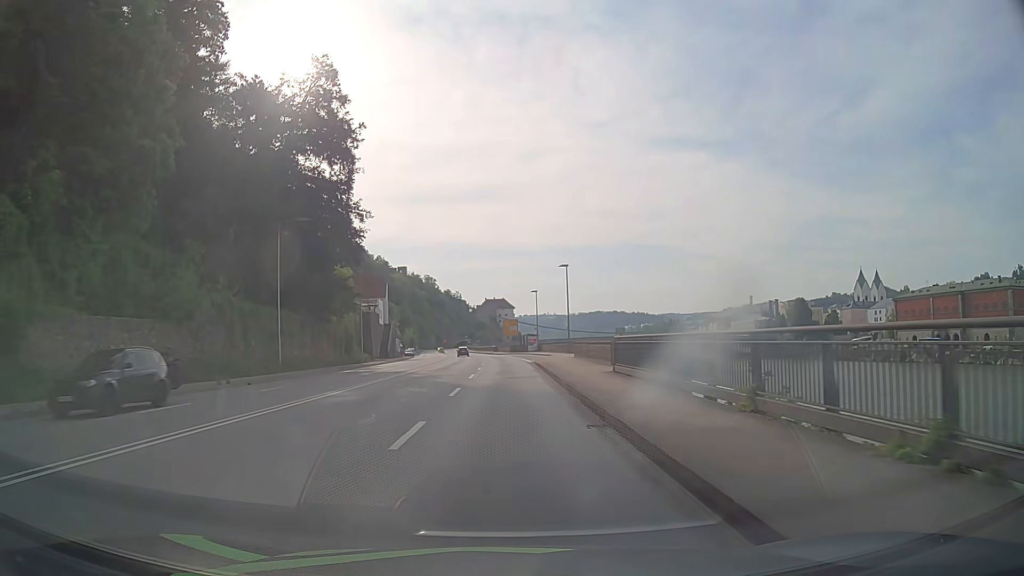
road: primary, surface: asphalt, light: Day
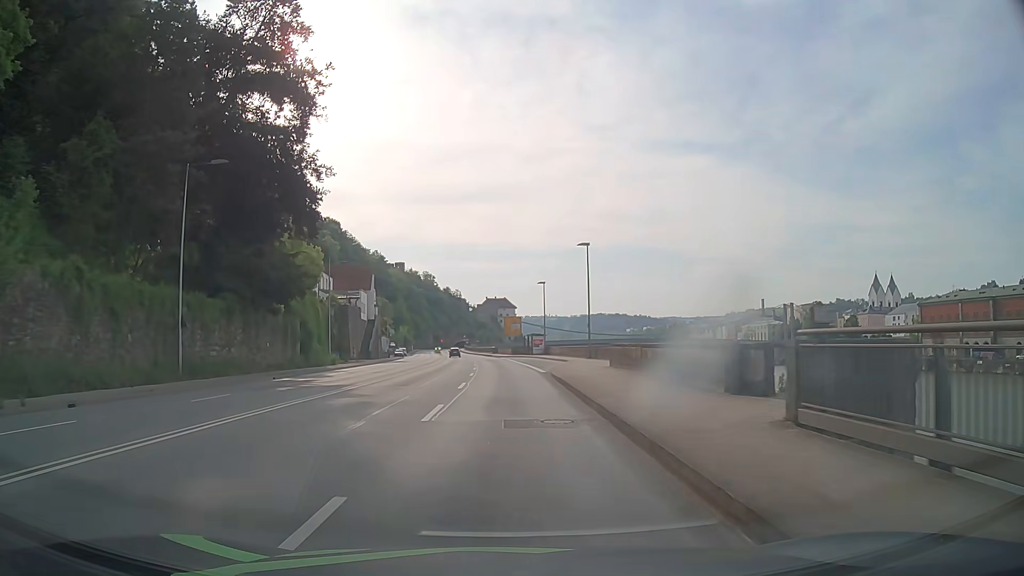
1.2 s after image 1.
(0.0, +14.8) m; 0°
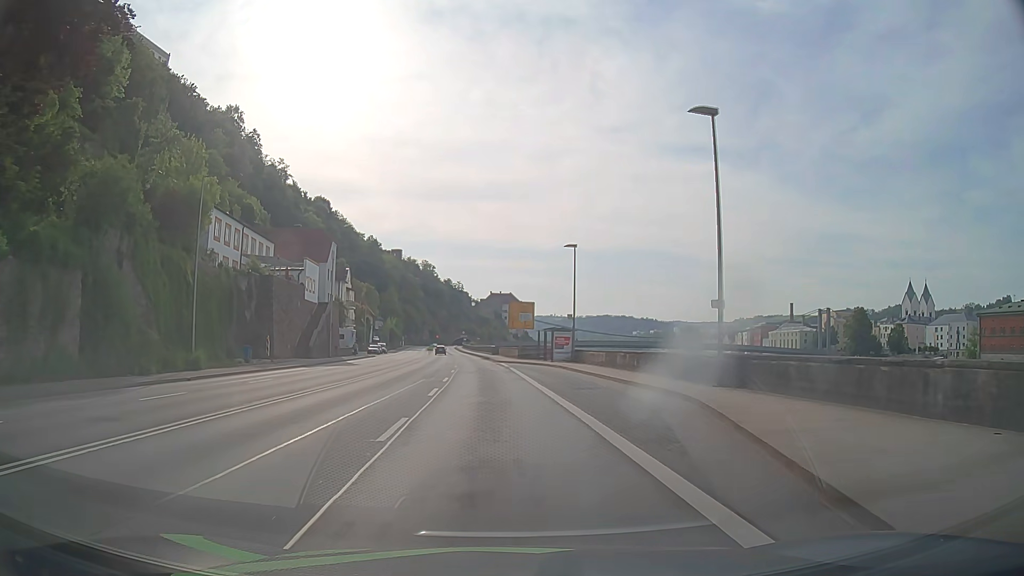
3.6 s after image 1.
(0.0, +29.3) m; 0°
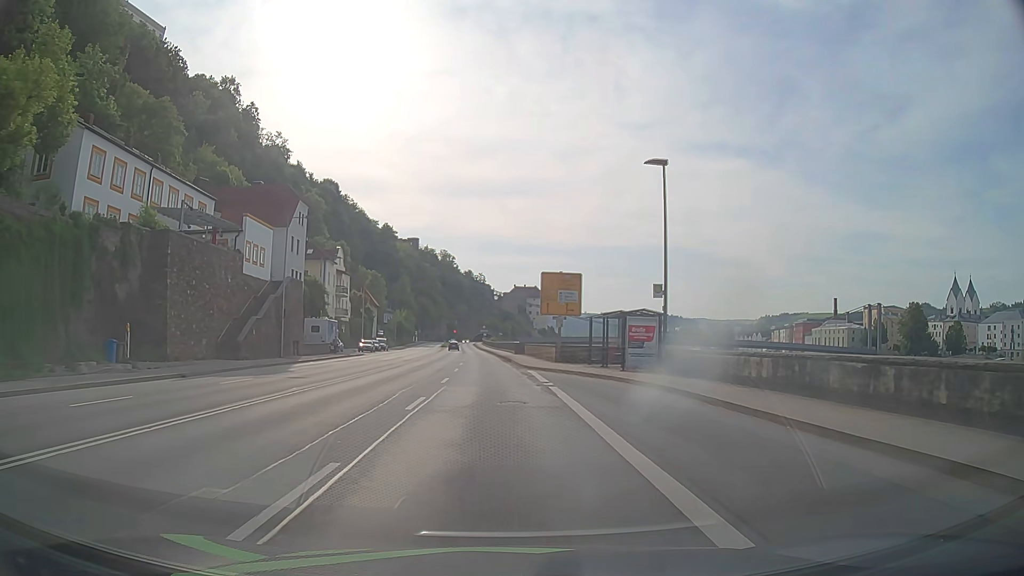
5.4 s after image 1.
(-0.3, +21.8) m; -2°
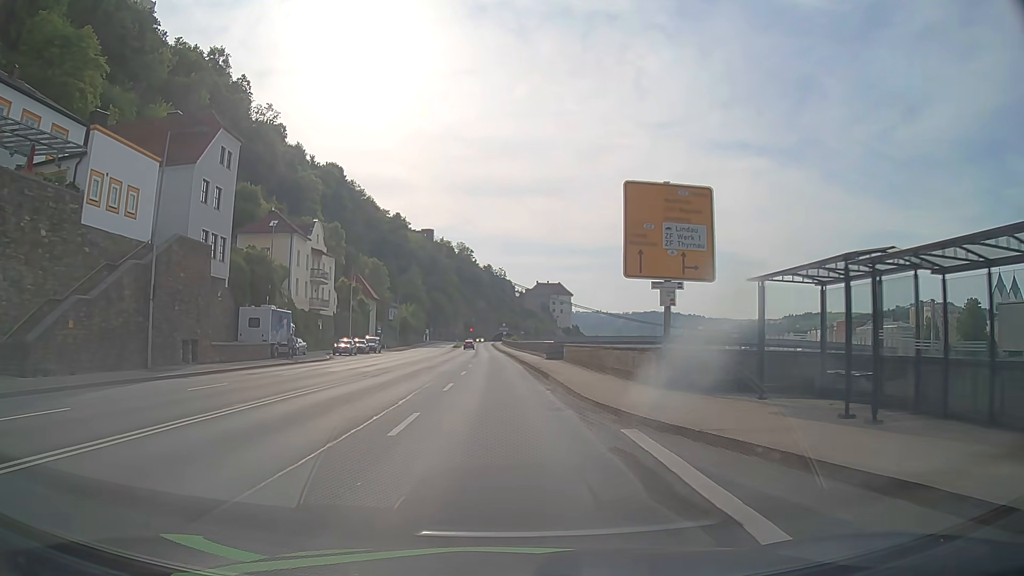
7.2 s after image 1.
(-0.4, +21.7) m; -2°
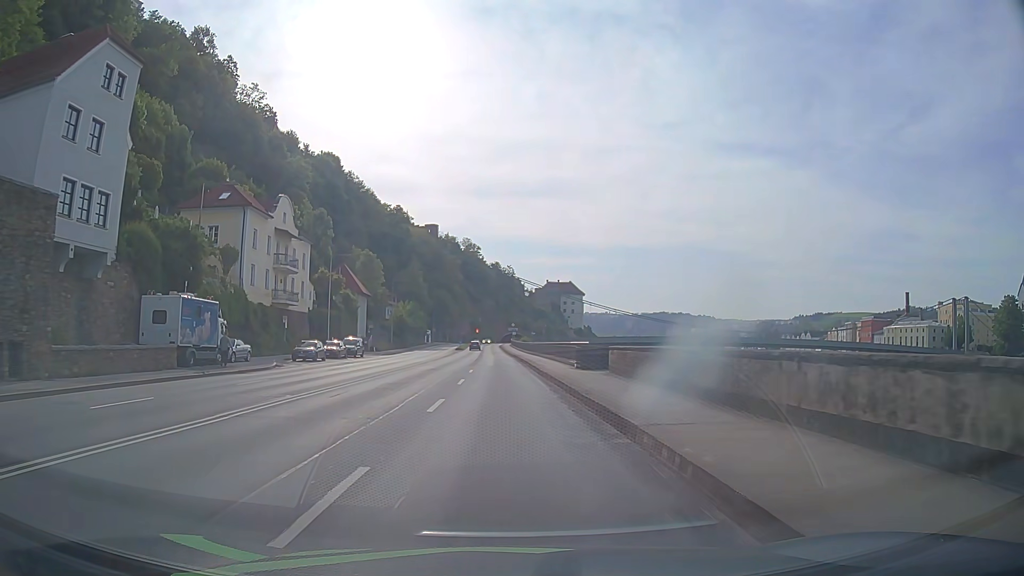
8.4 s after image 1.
(-0.1, +14.5) m; -1°
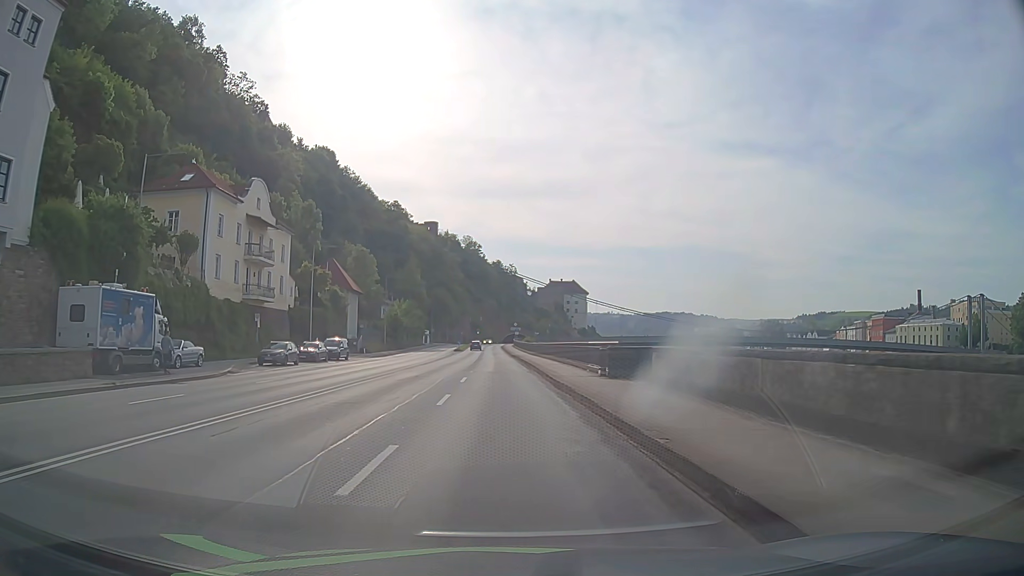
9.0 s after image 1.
(0.0, +7.3) m; +1°
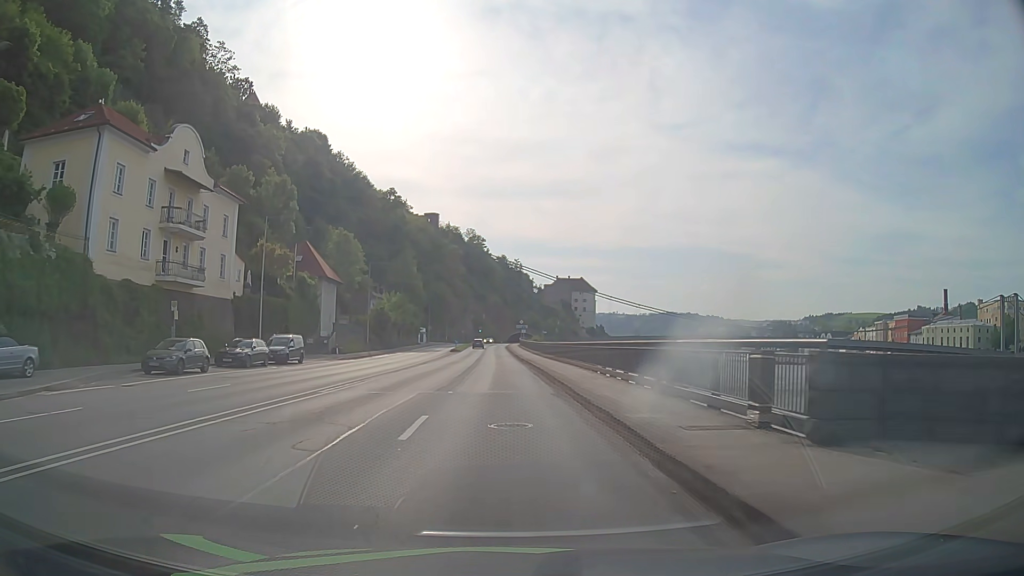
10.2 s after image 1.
(-0.2, +14.6) m; -1°
(0, +10) (0, +20) (0, +30) (0, +40) (-1, +50) (-1, +60) (-1, +70) (-1, +80) (-1, +90) (-2, +100) m
